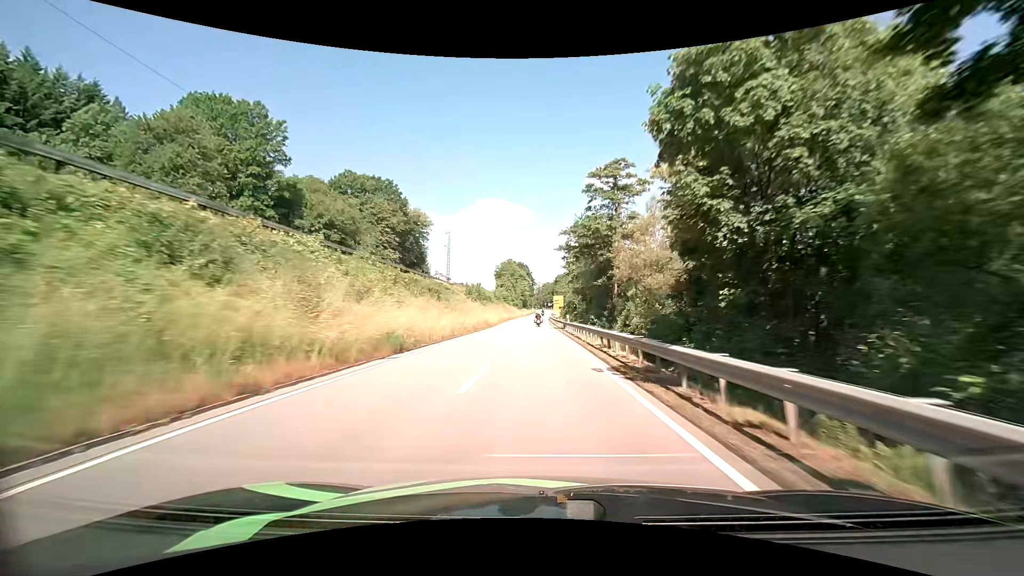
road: primary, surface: asphalt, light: Day
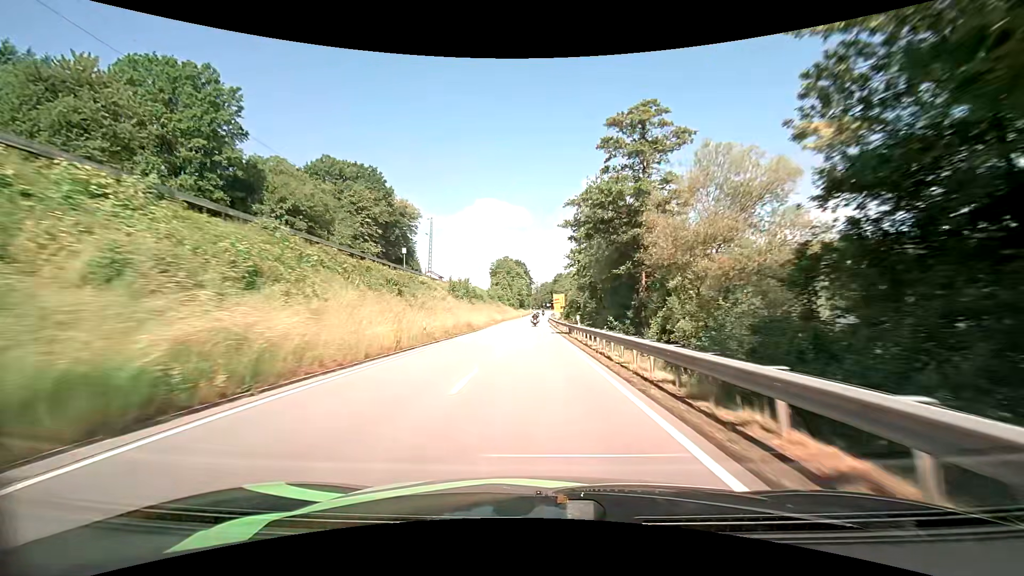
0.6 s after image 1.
(0.0, +12.1) m; 0°
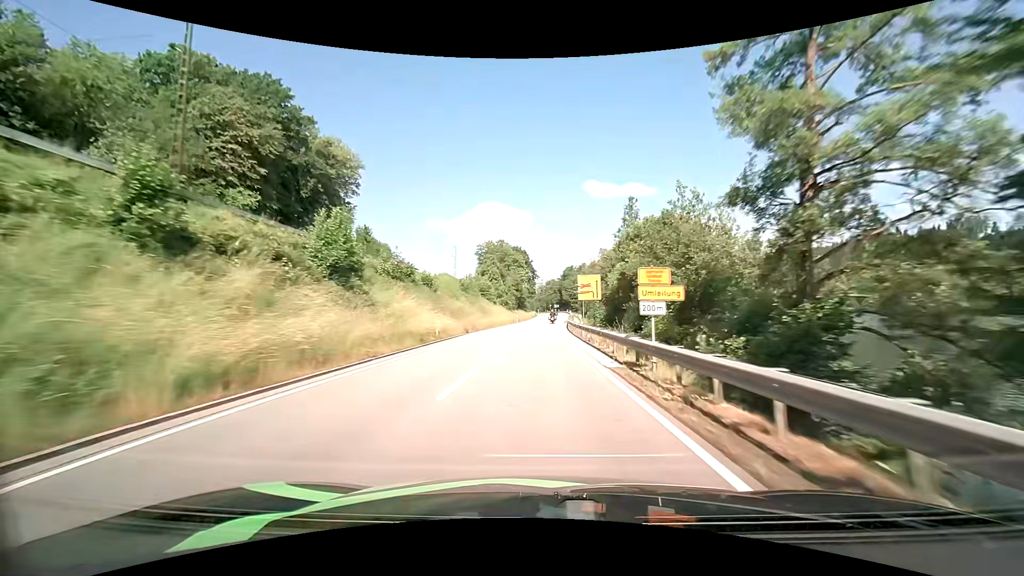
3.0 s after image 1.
(-0.6, +48.1) m; -1°
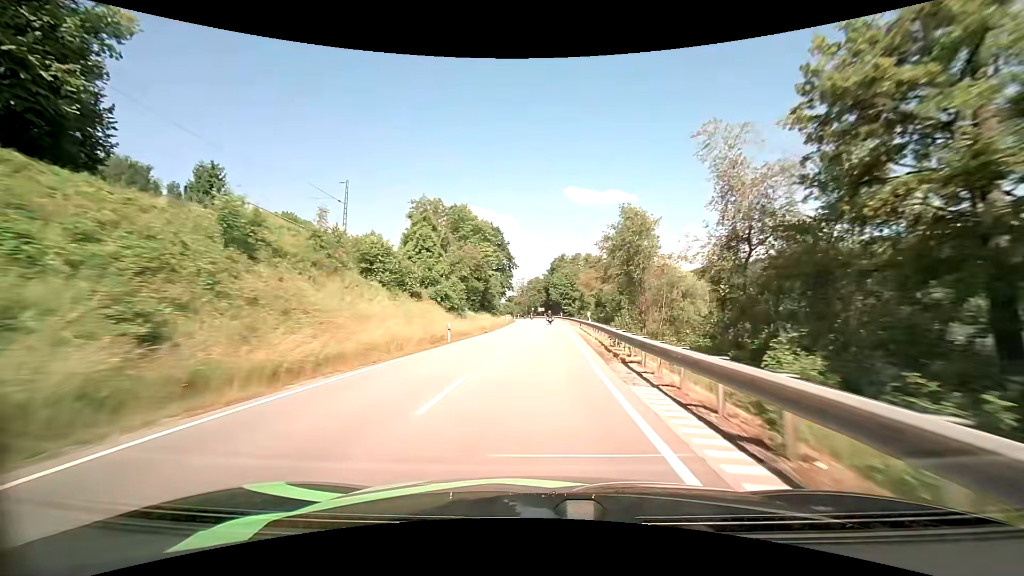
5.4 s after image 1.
(+0.8, +49.1) m; +2°
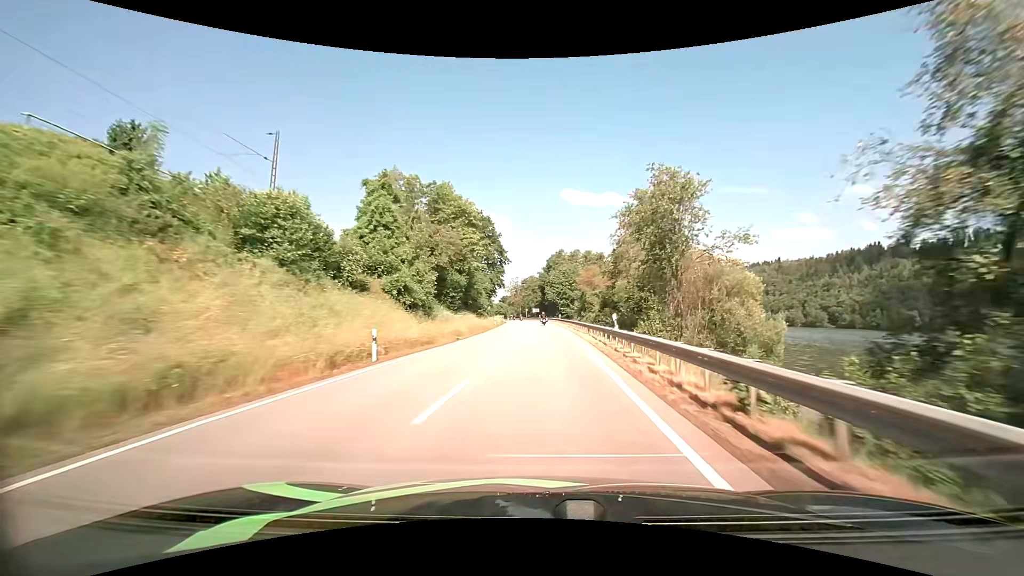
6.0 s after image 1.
(+0.1, +12.5) m; +1°
(0, +10) (0, +20) (0, +30) (0, +40) (0, +50) (0, +60) (0, +70) (0, +80) (0, +90) (-1, +100) m
